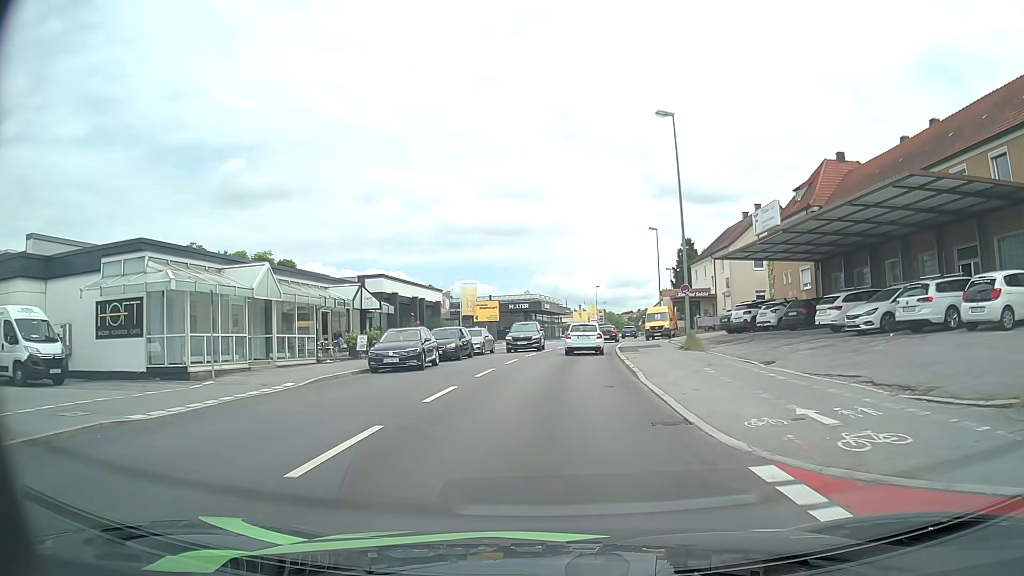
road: tertiary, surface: asphalt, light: Day
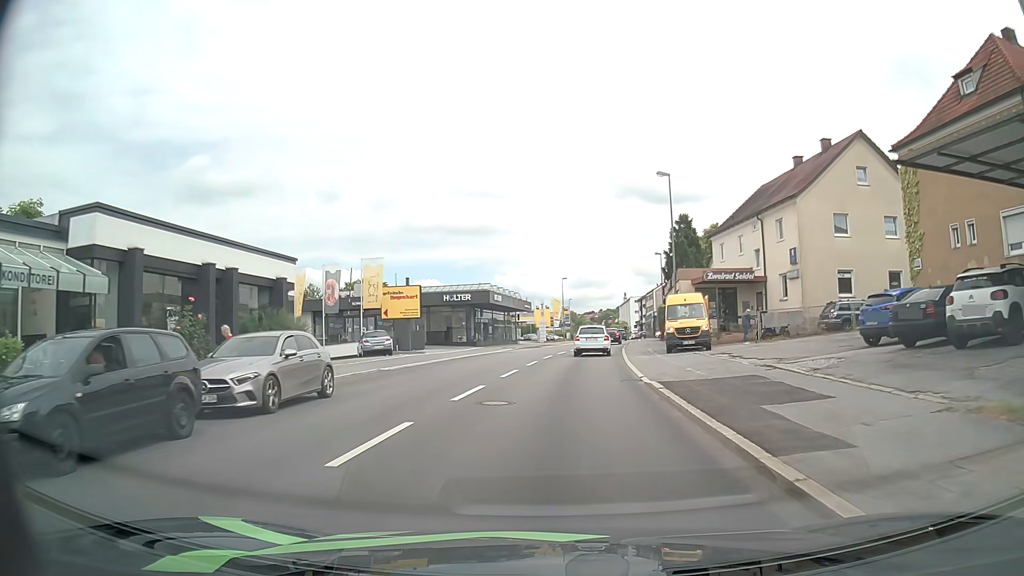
(+0.7, +23.3) m; +3°
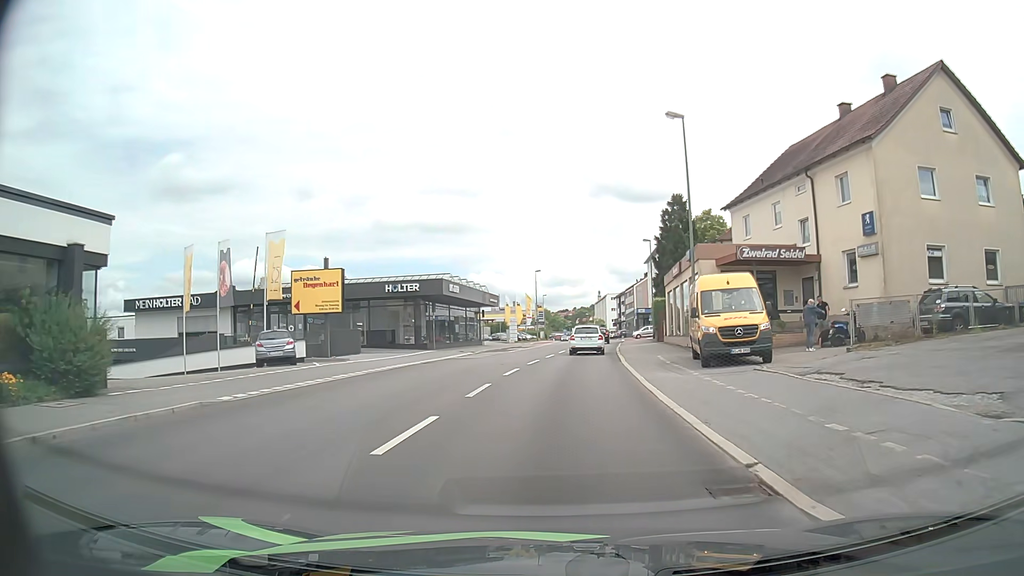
(+0.3, +11.3) m; +3°
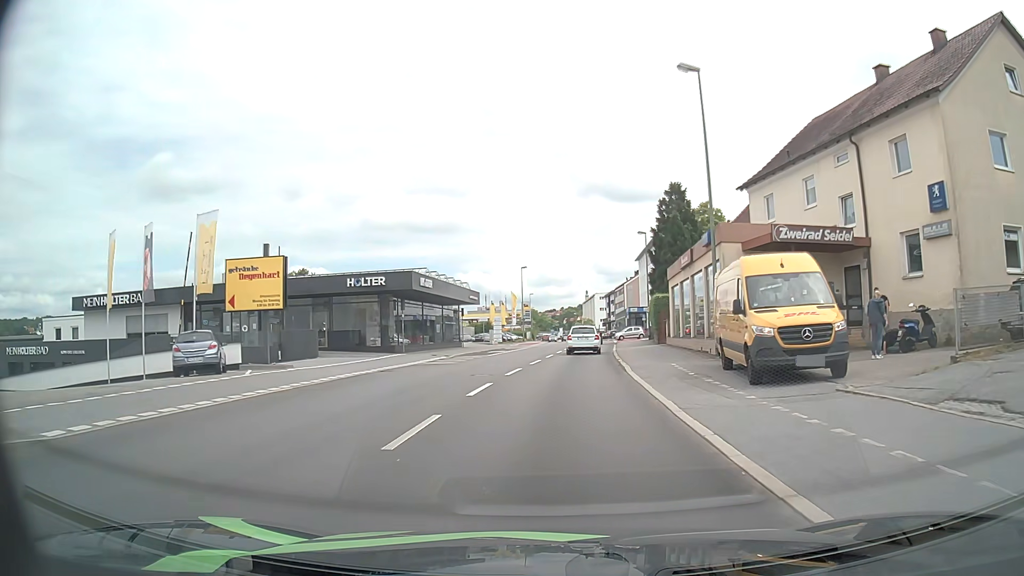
(0.0, +5.7) m; +1°
(0, +10) (+1, +20) (+1, +30) (+2, +40) (+3, +50) (+4, +60) (+5, +70) (+5, +80) (+6, +90) (+6, +100) m
